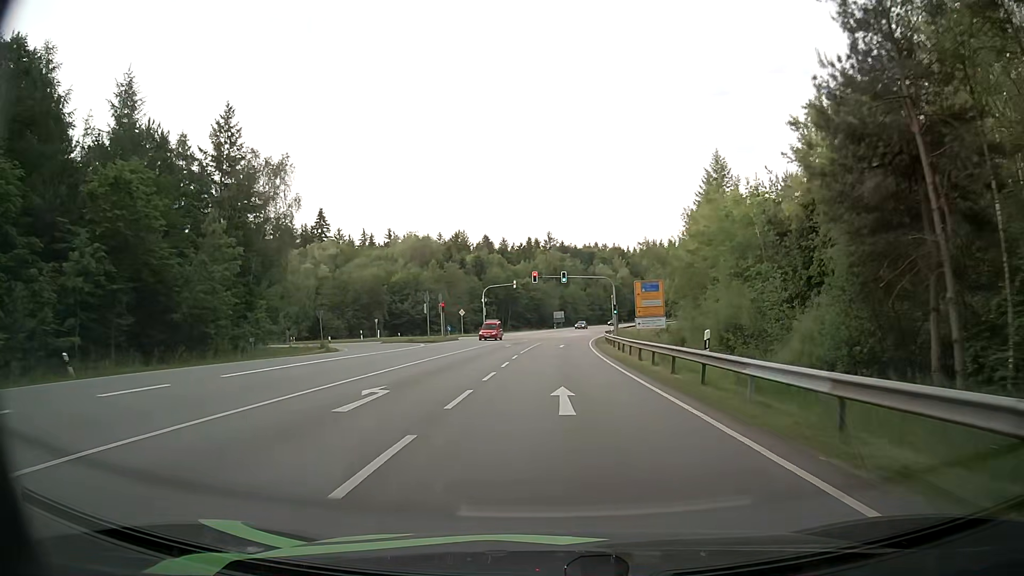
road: secondary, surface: asphalt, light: Day
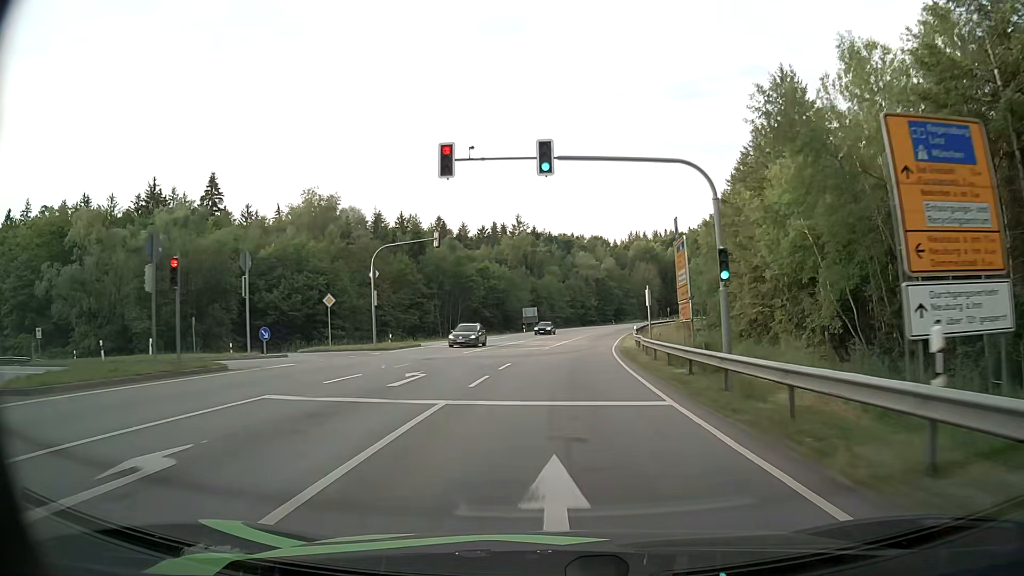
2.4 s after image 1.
(+0.6, +43.2) m; +2°
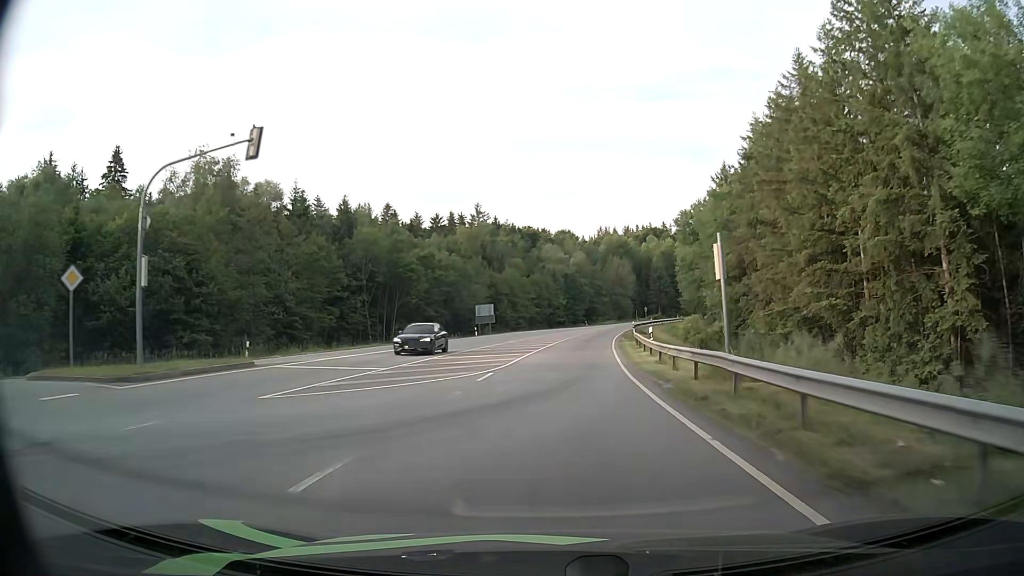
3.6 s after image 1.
(+0.5, +21.5) m; +2°
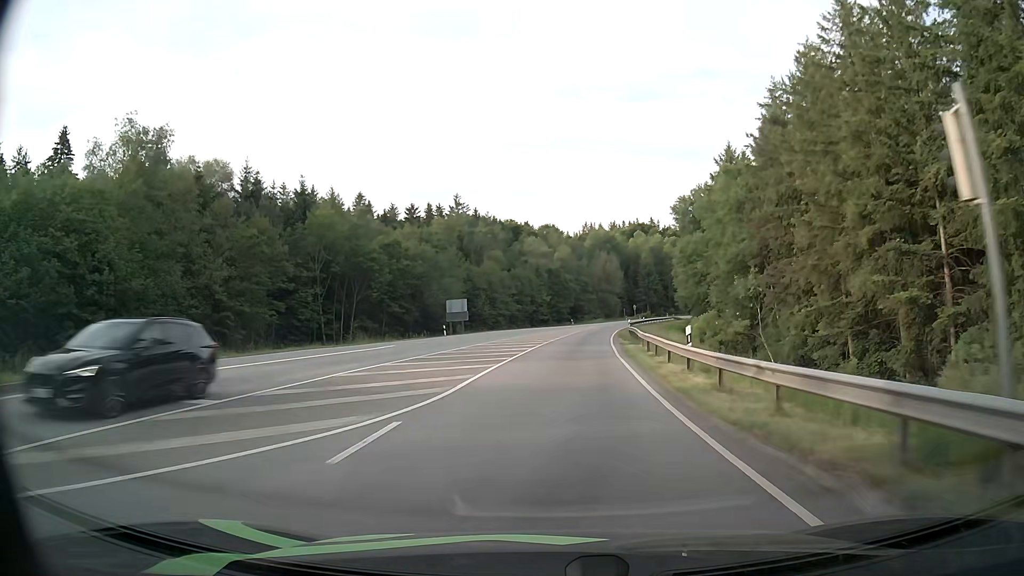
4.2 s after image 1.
(+0.2, +10.7) m; +2°
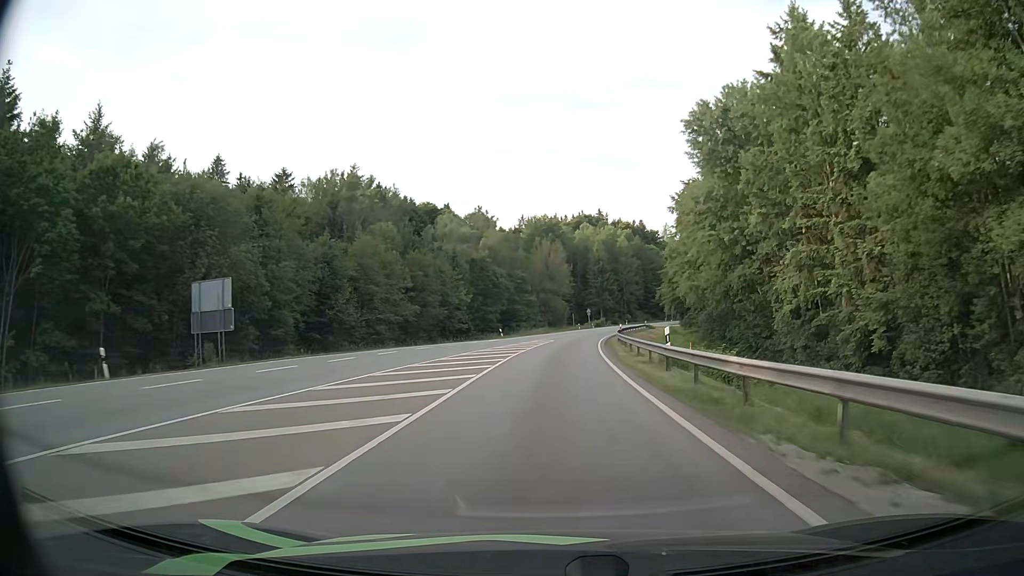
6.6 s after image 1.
(+2.3, +43.0) m; +5°
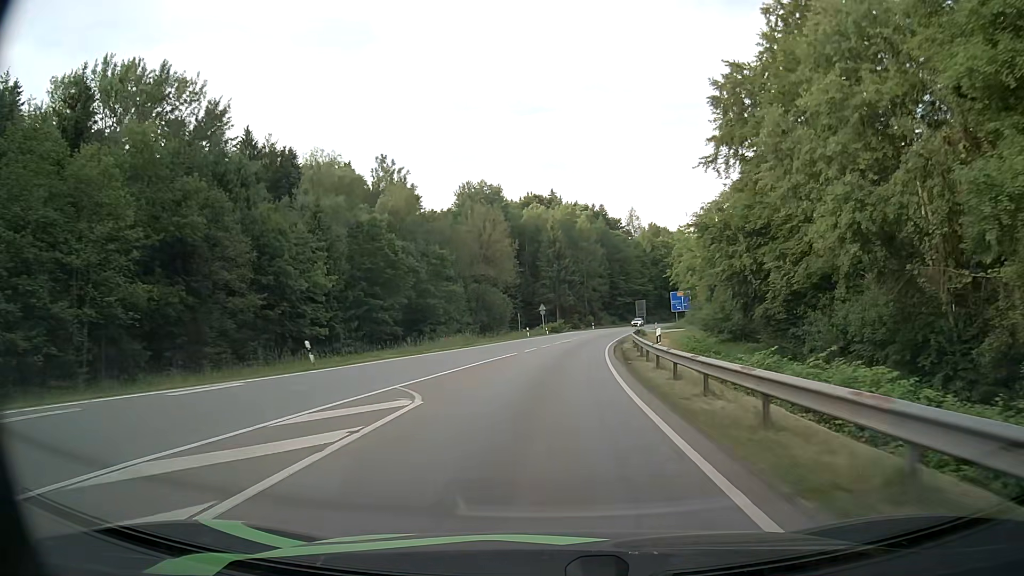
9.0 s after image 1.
(+1.9, +42.9) m; +5°
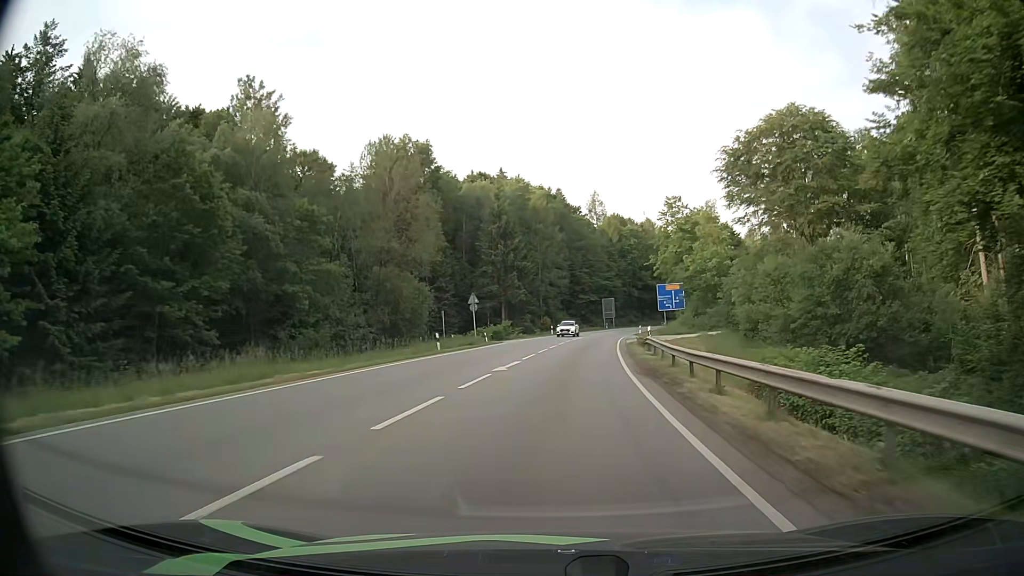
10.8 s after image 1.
(+1.2, +31.3) m; +4°
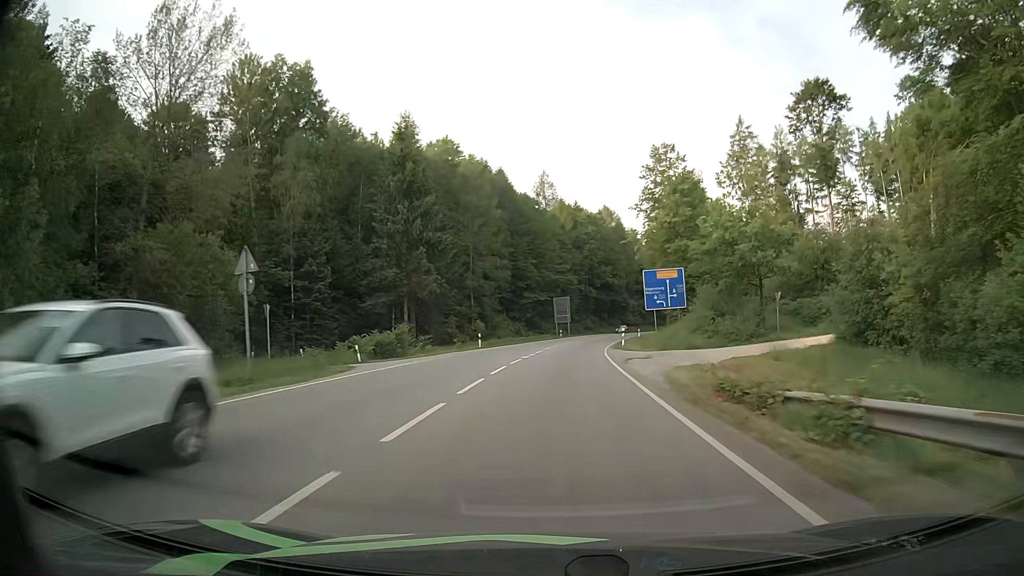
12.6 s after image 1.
(+1.2, +30.5) m; +5°
